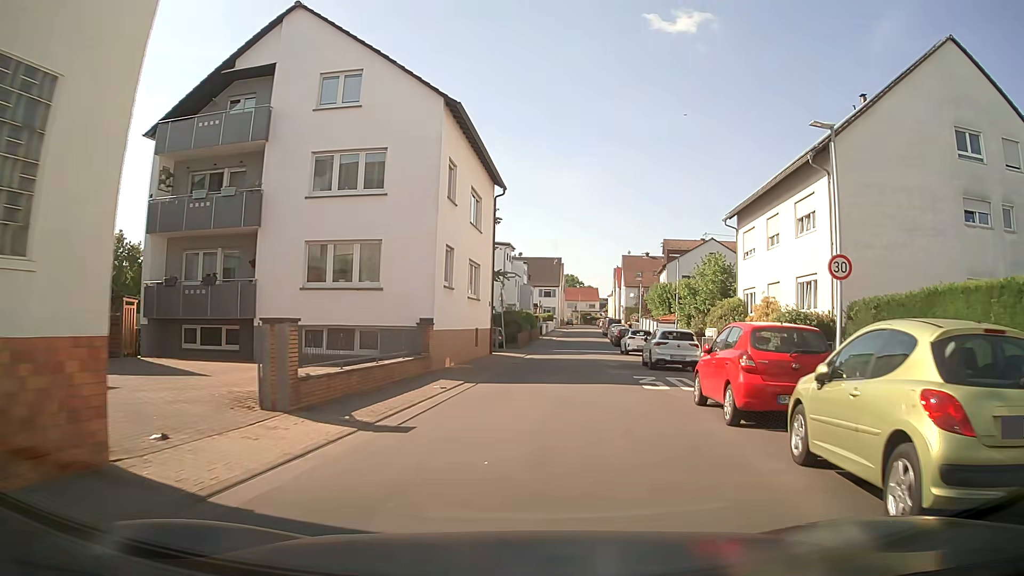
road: unclassified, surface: asphalt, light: Day
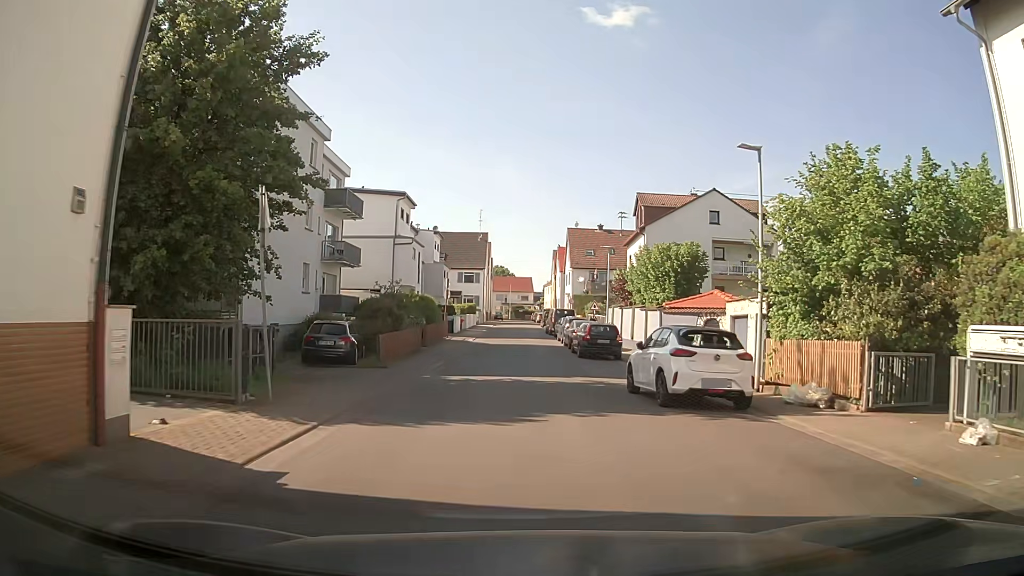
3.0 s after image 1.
(+1.7, +25.5) m; +5°
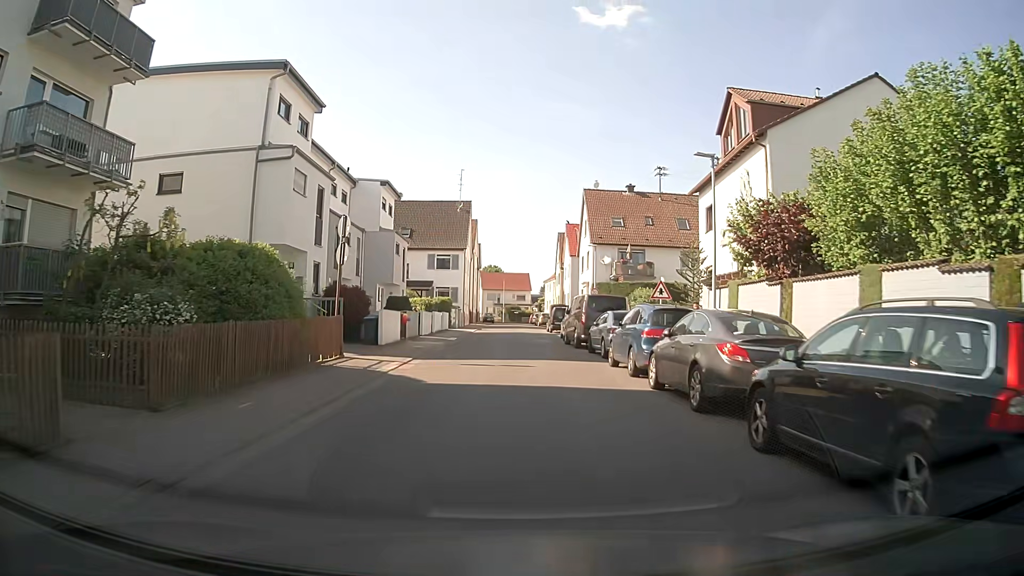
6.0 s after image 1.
(+0.1, +24.8) m; 0°
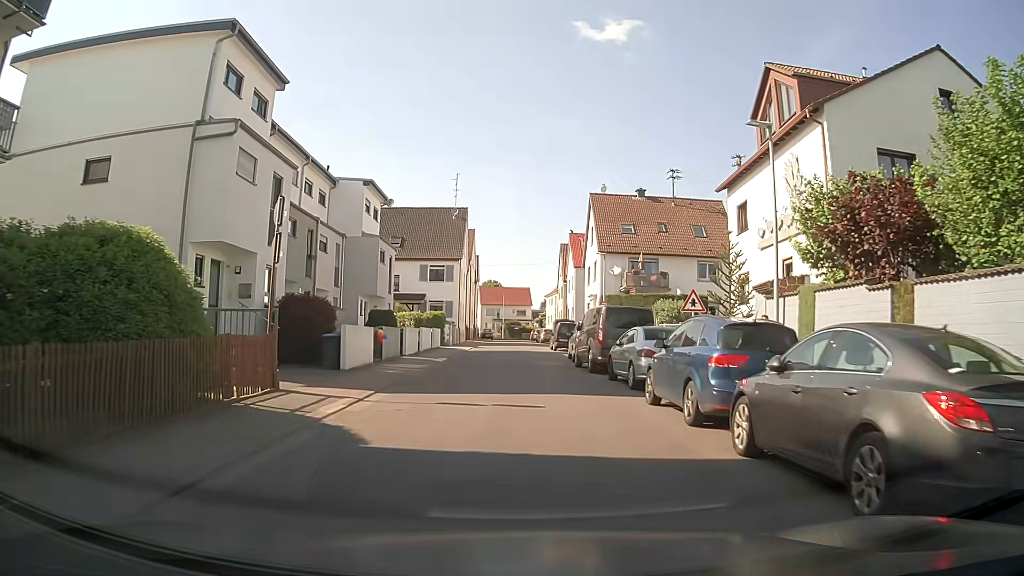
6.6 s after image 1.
(0.0, +4.9) m; 0°
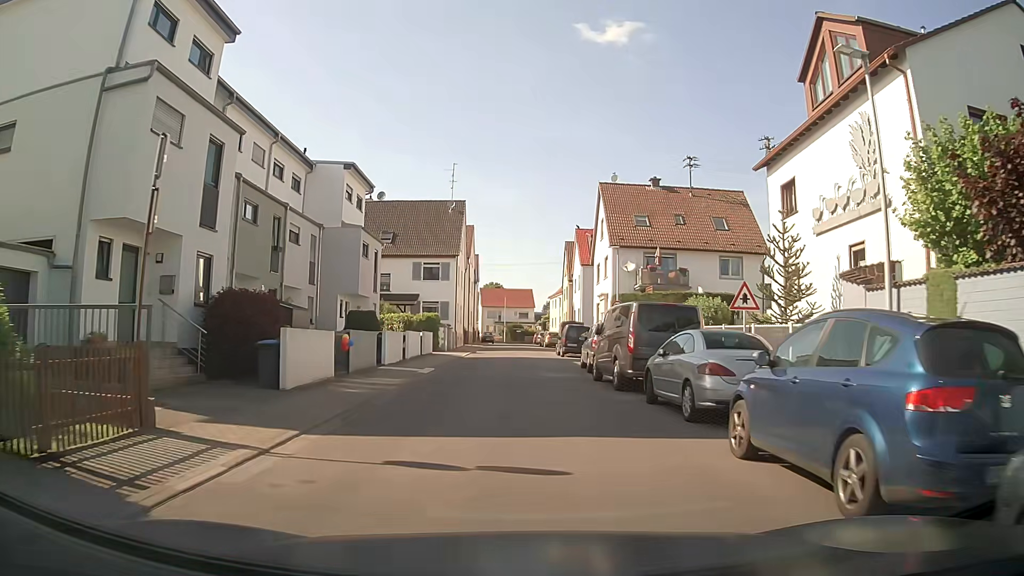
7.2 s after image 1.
(0.0, +4.9) m; +1°
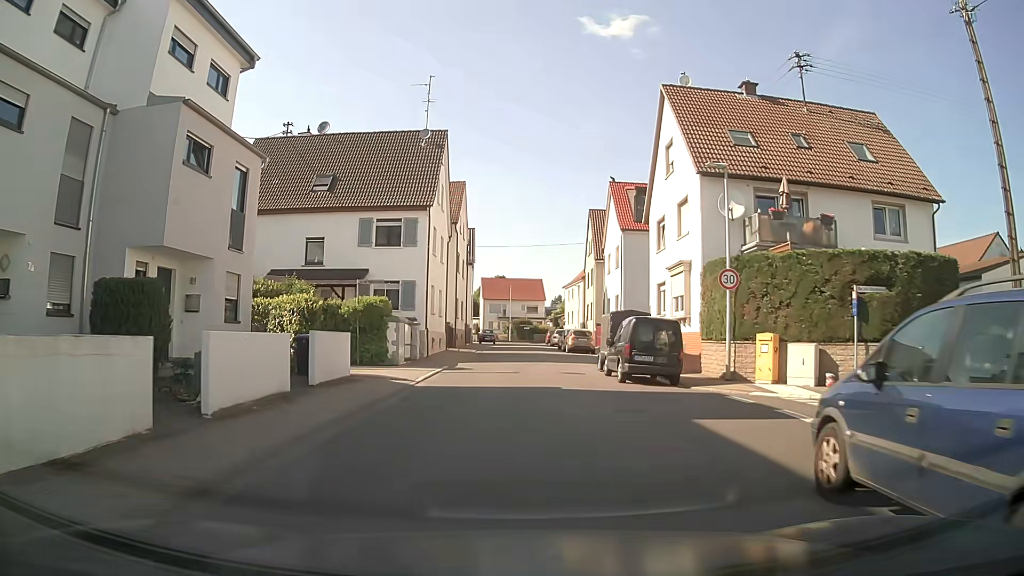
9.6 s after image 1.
(-0.2, +19.2) m; -1°
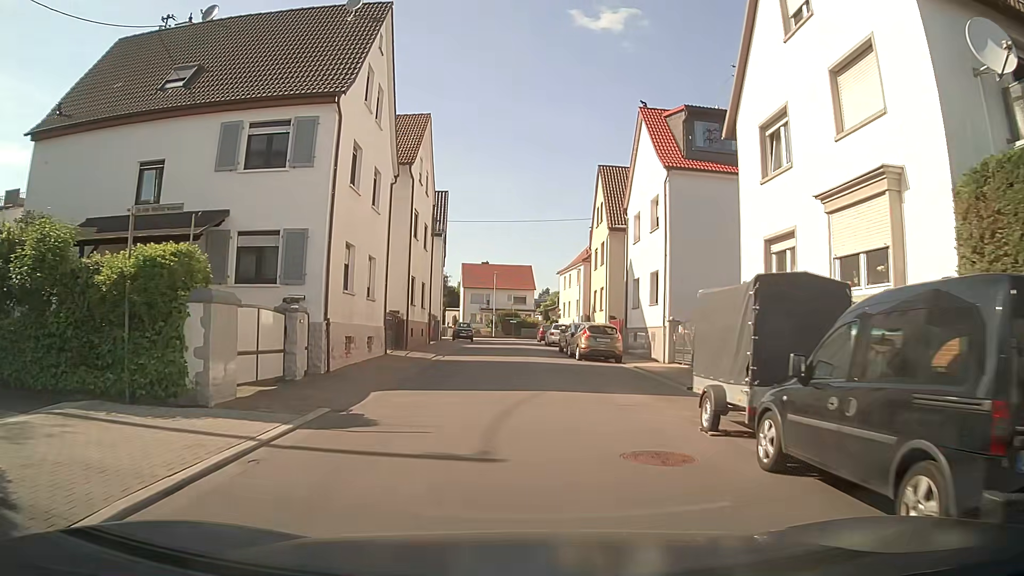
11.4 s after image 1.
(+0.1, +14.6) m; +2°
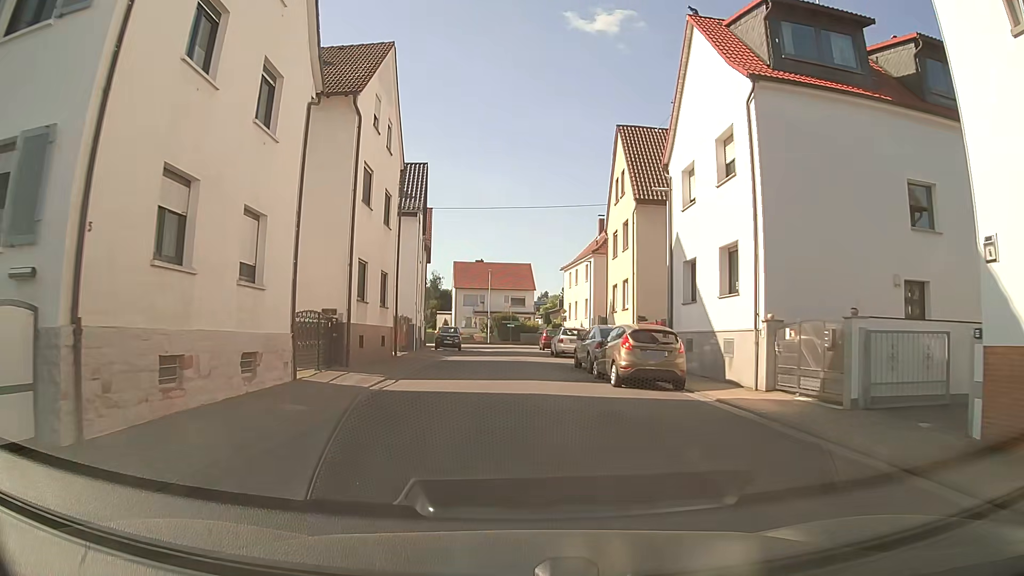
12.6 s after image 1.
(-0.1, +9.9) m; 0°
(0, +10) (0, +20) (-1, +30) (-1, +40) (-1, +50) (-1, +60) (+4, +68) (+14, +70) (+24, +72) (+33, +73) m
